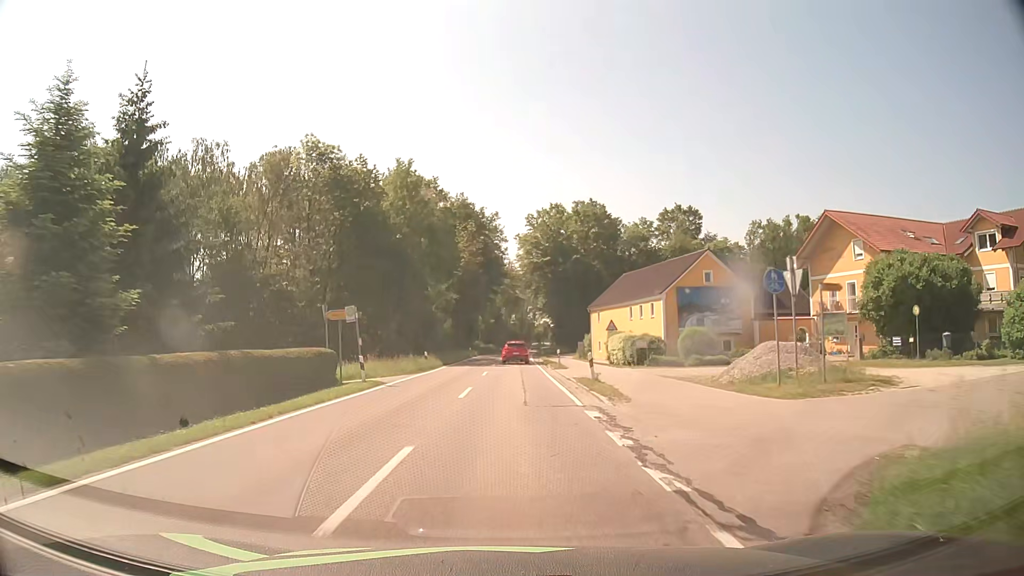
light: Day
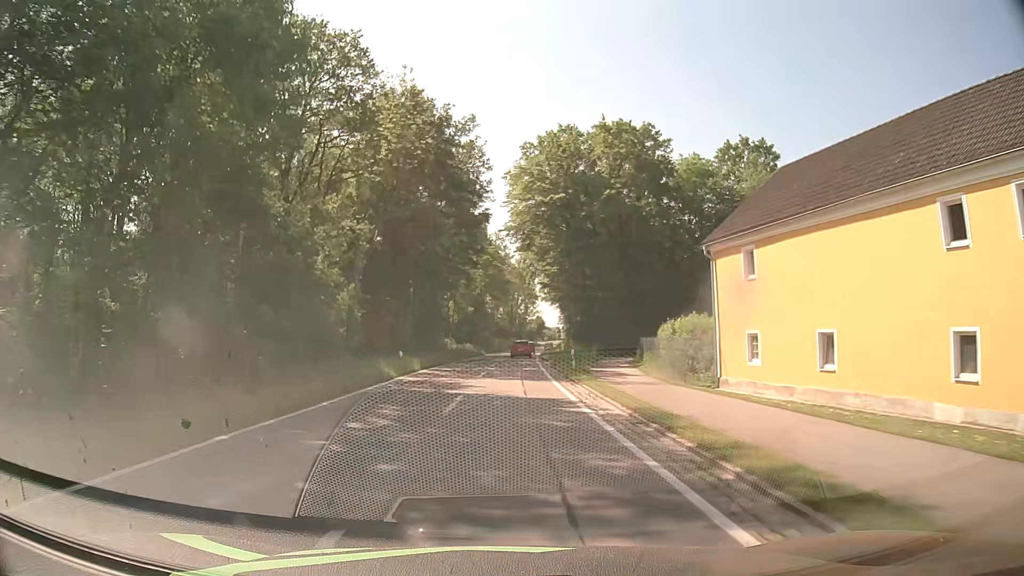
(+0.3, +41.3) m; +1°
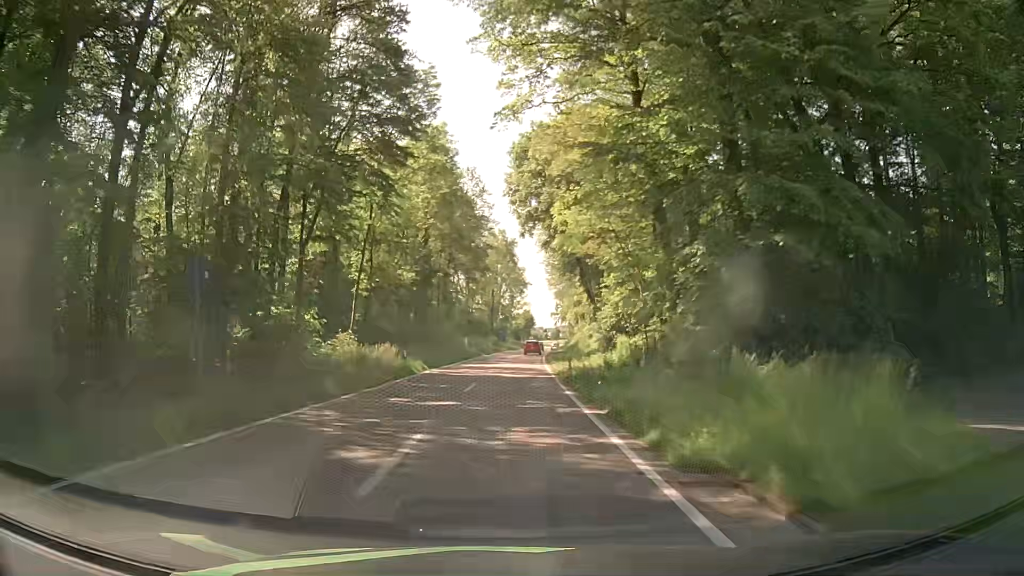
(+0.5, +44.2) m; +1°
(0, +10) (0, +20) (0, +30) (0, +40) (+1, +50) (+1, +60) (+2, +70) (+3, +80) (+4, +90) (+4, +100) m
